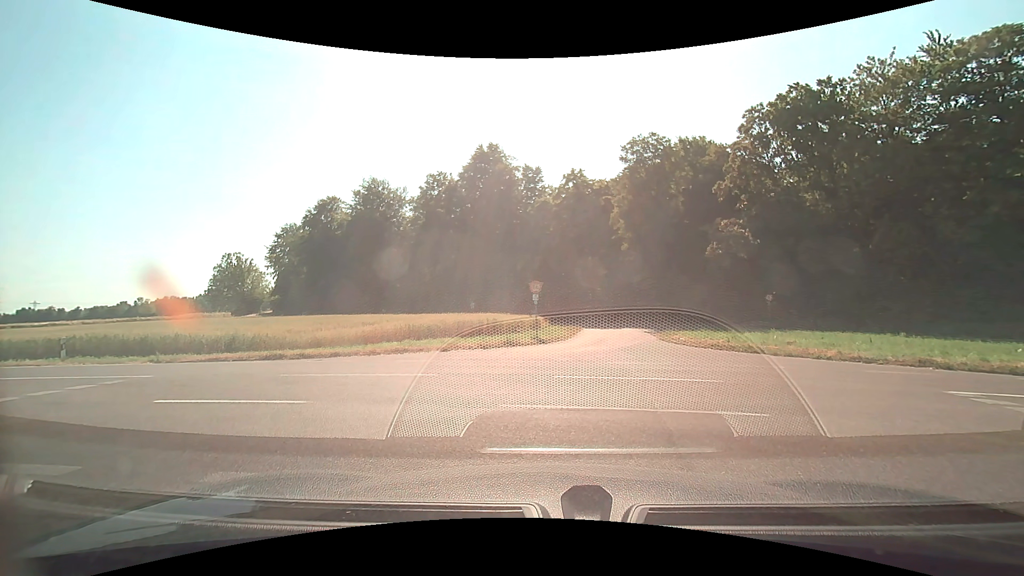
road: unclassified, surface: asphalt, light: Day
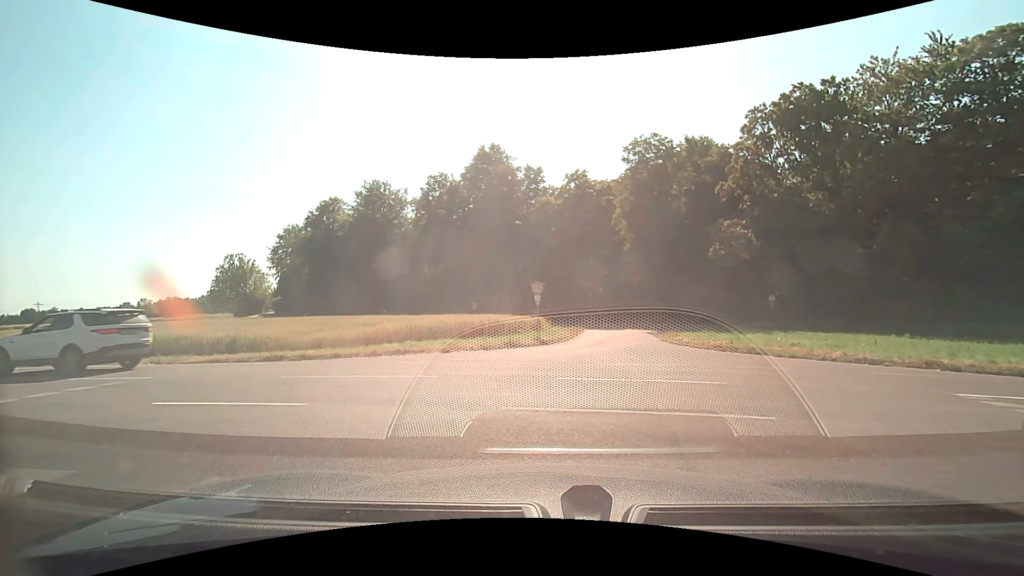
(0.0, 0.0) m; 0°
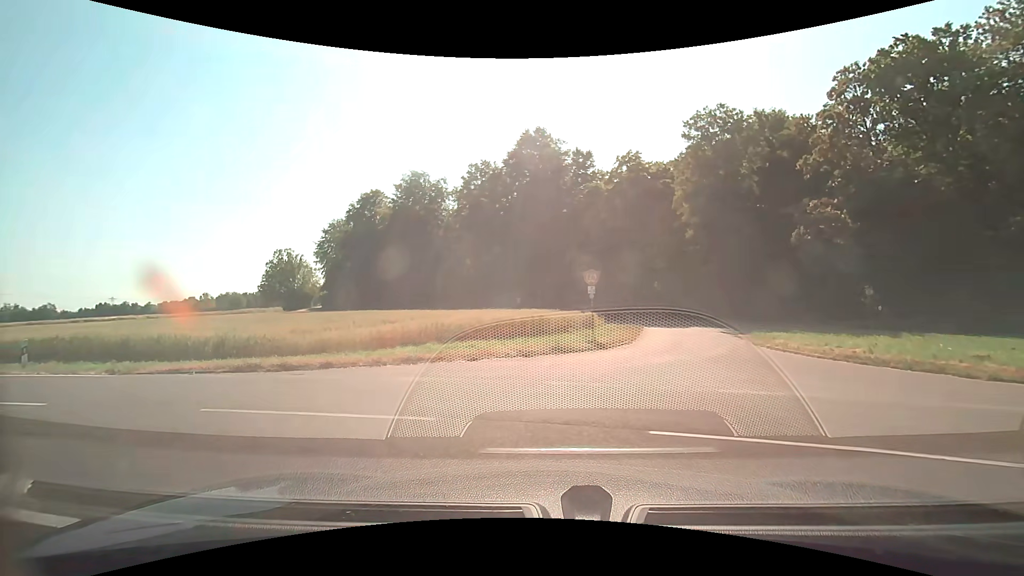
(-0.3, +4.7) m; -8°
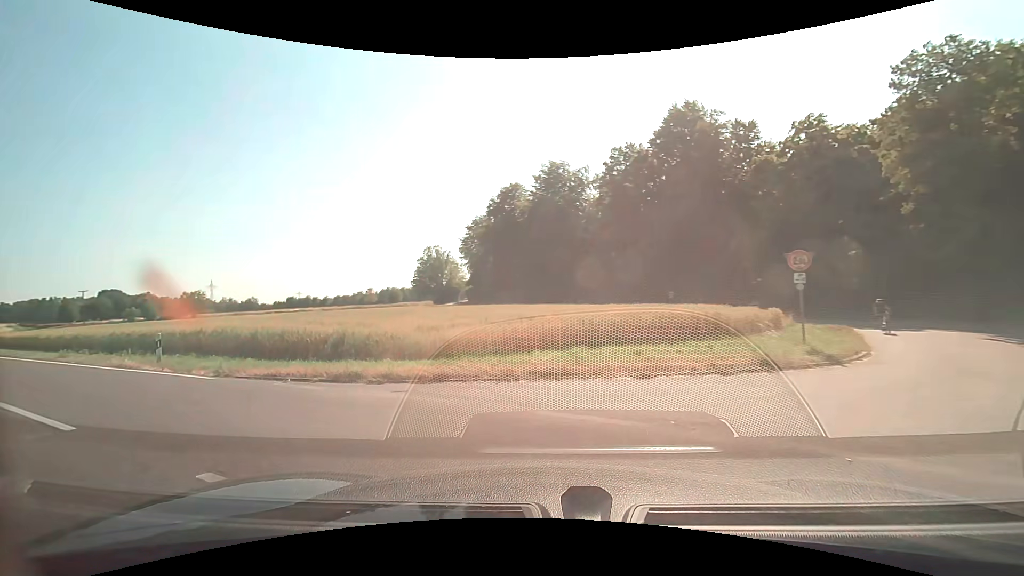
(-0.5, +4.1) m; -16°
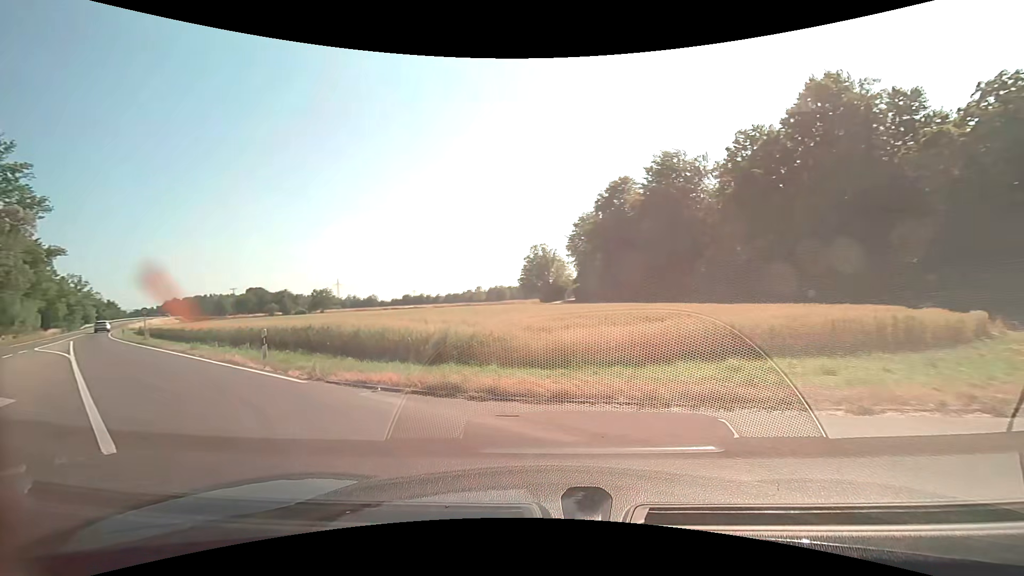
(-0.3, +2.3) m; -11°
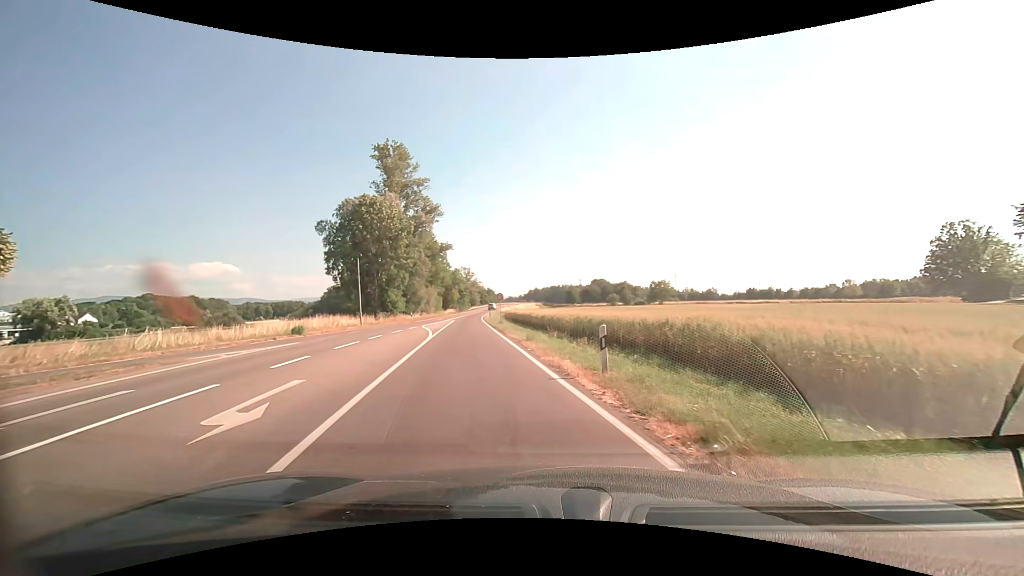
(-2.6, +6.6) m; -38°
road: secondary
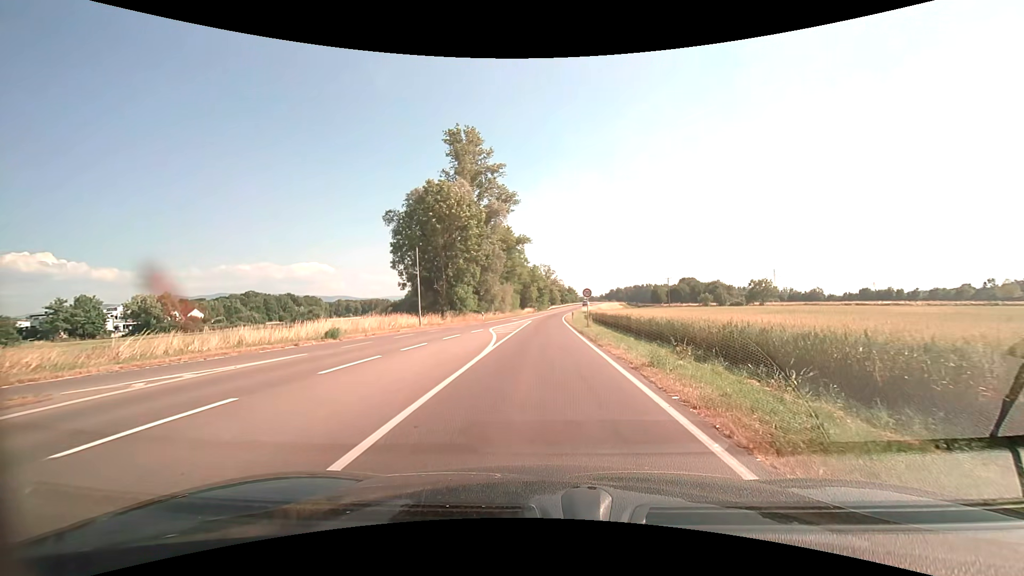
(-1.0, +8.6) m; -9°
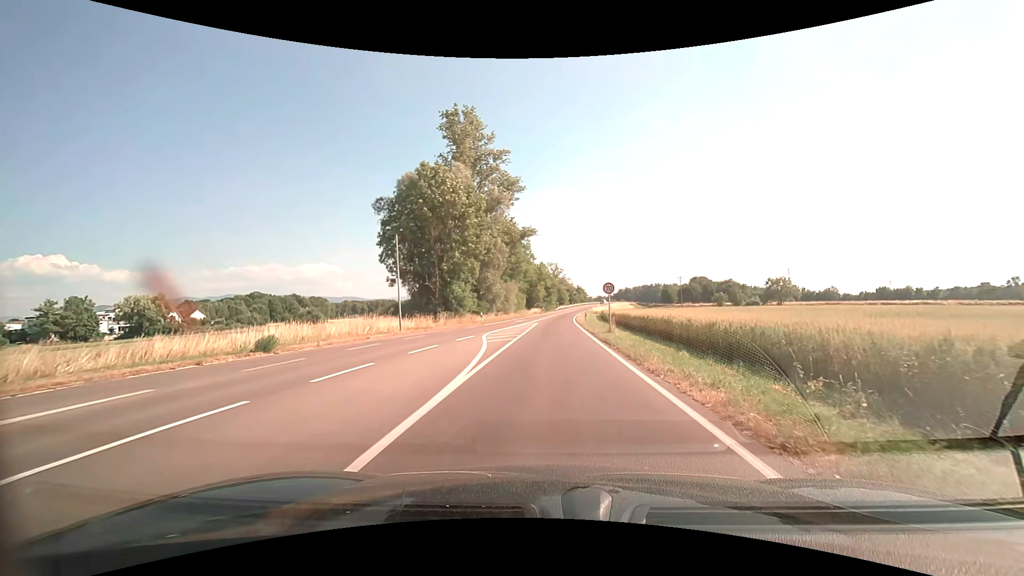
(-0.1, +7.3) m; -1°
